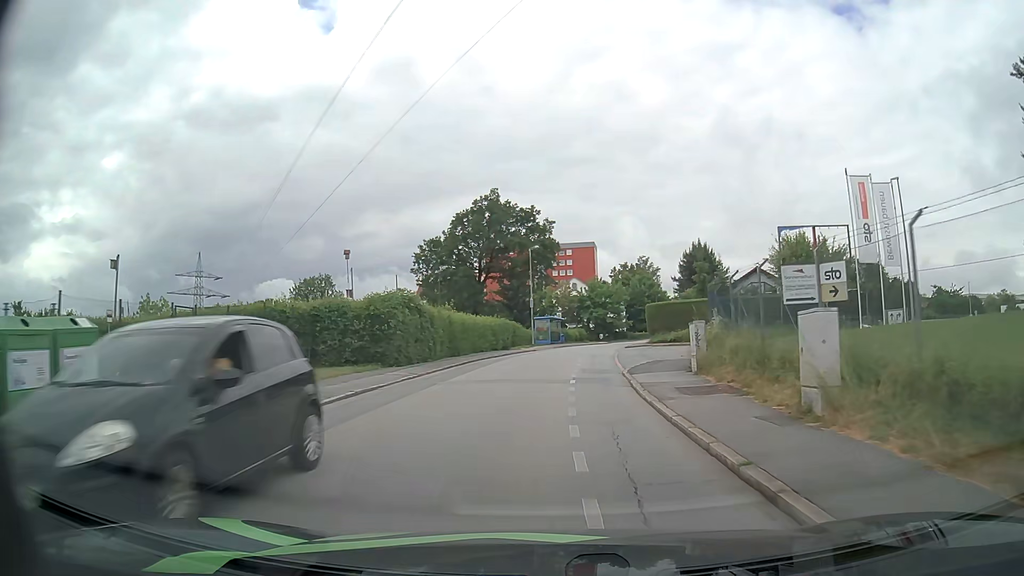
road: residential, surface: asphalt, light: Day
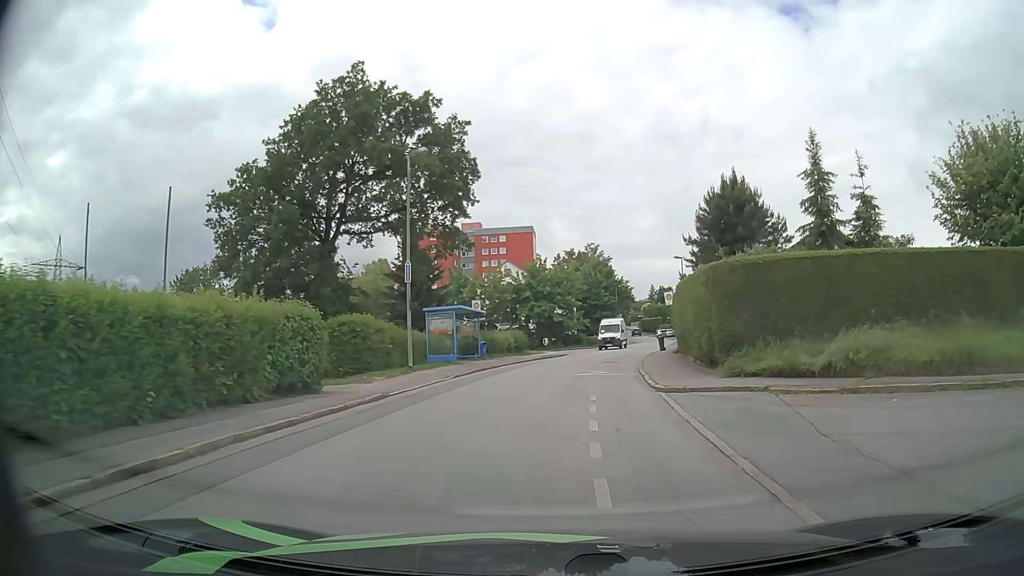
(+1.1, +31.0) m; +5°
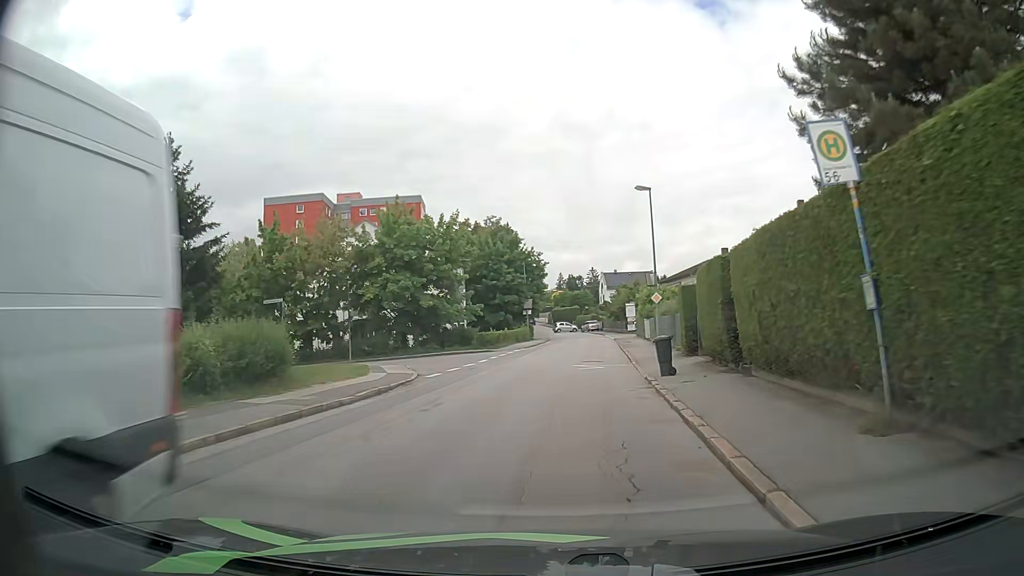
(+2.3, +28.6) m; +9°
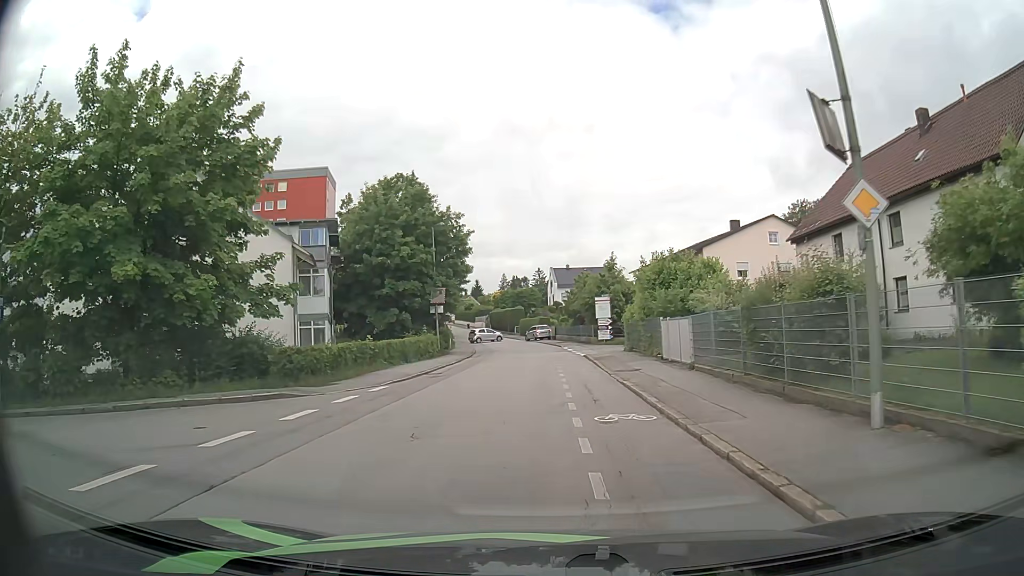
(+1.1, +26.6) m; +4°
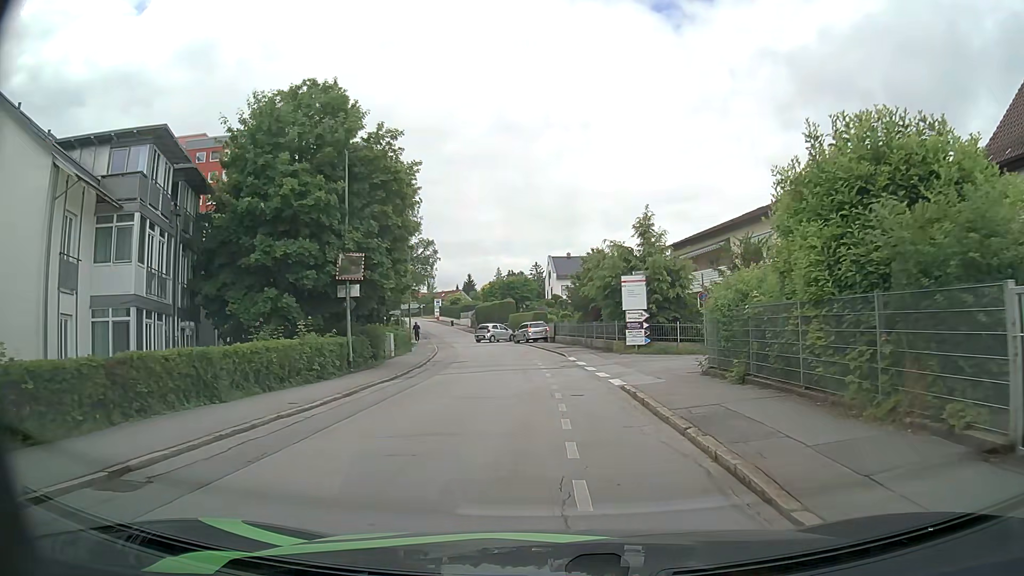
(+0.1, +18.2) m; 0°
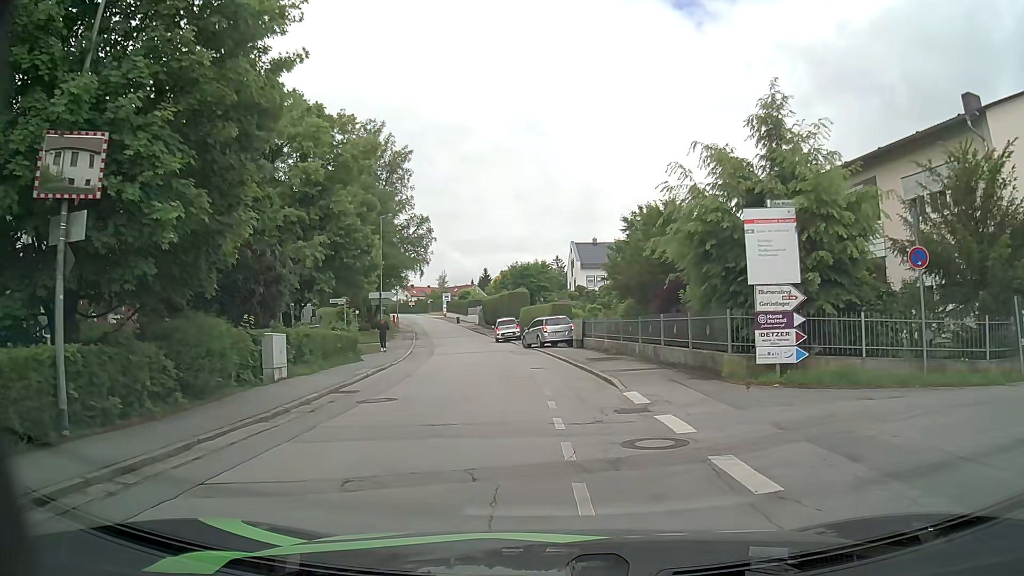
(-0.1, +16.0) m; -2°
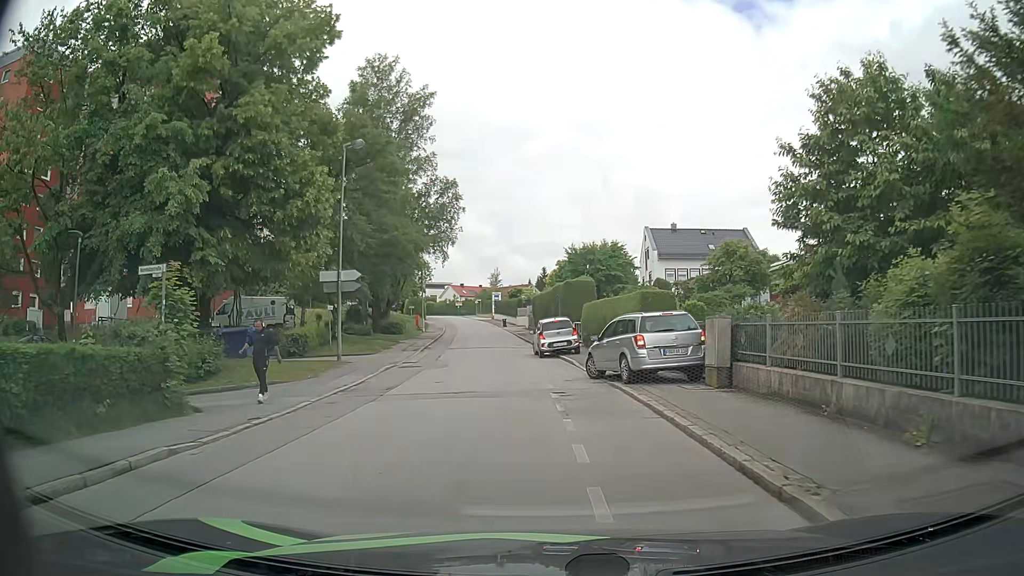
(-0.5, +18.1) m; -5°
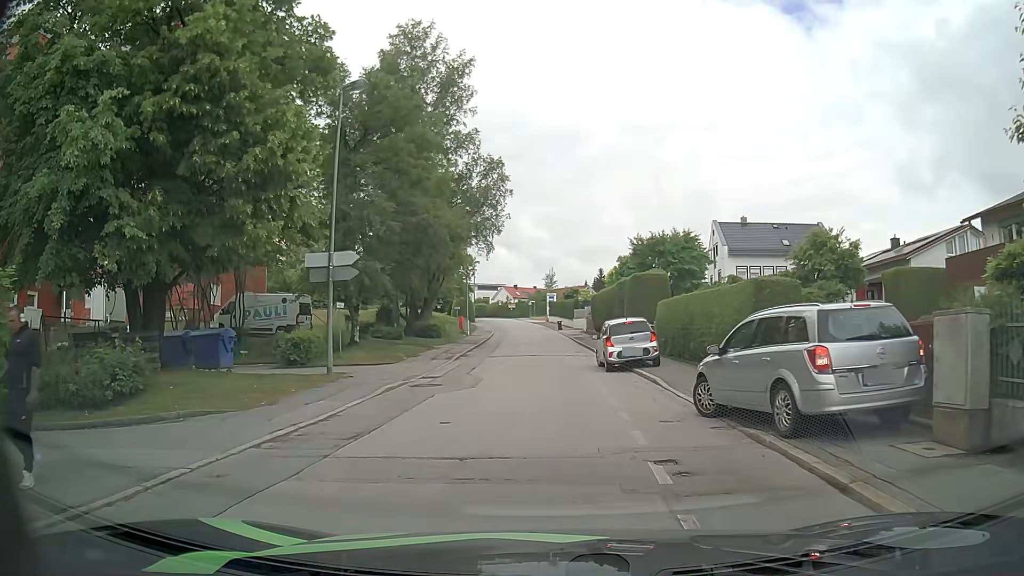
(-0.2, +6.8) m; -5°
(0, +10) (-1, +20) (-1, +30) (0, +40) (0, +50) (-1, +60) (-1, +70) (-2, +80) (-3, +90) (-5, +100) m
